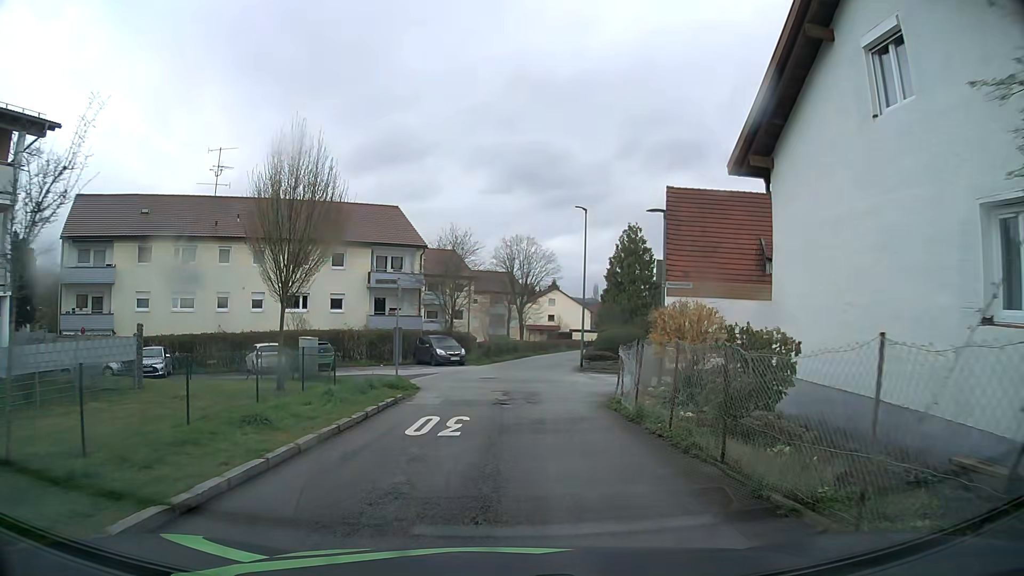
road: residential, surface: asphalt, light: Day
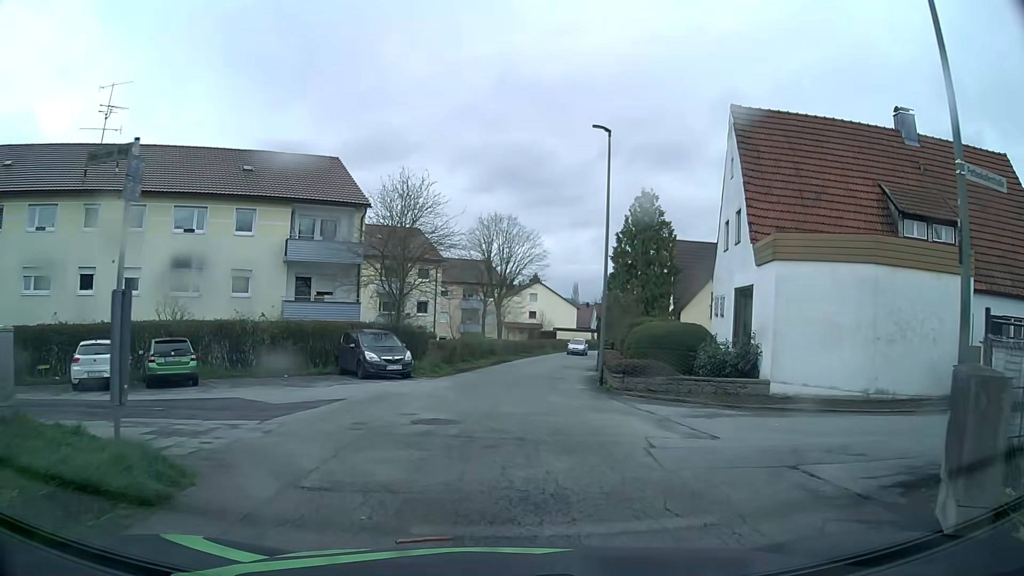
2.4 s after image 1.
(+0.1, +13.4) m; +2°
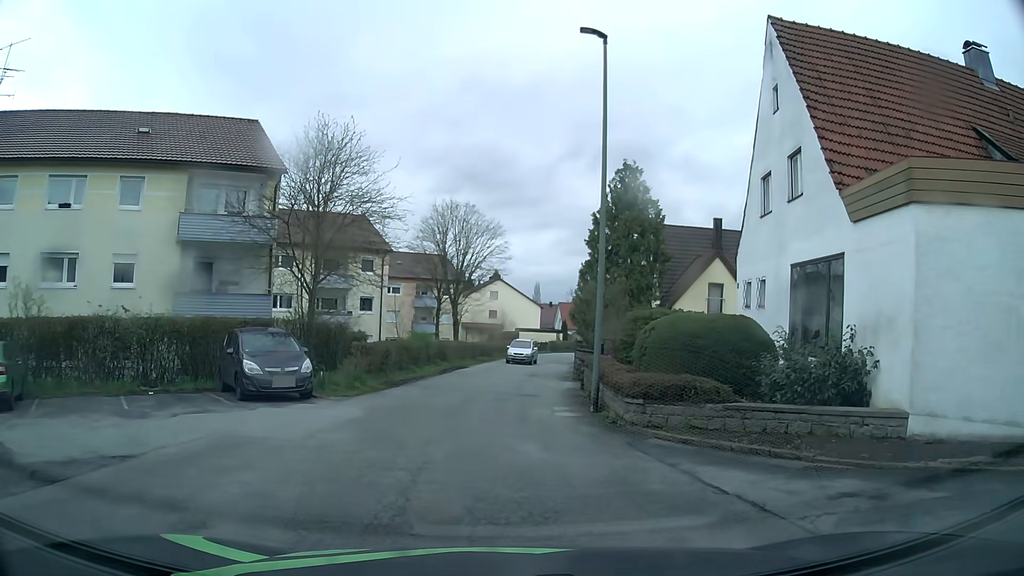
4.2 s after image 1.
(+0.2, +7.2) m; +4°
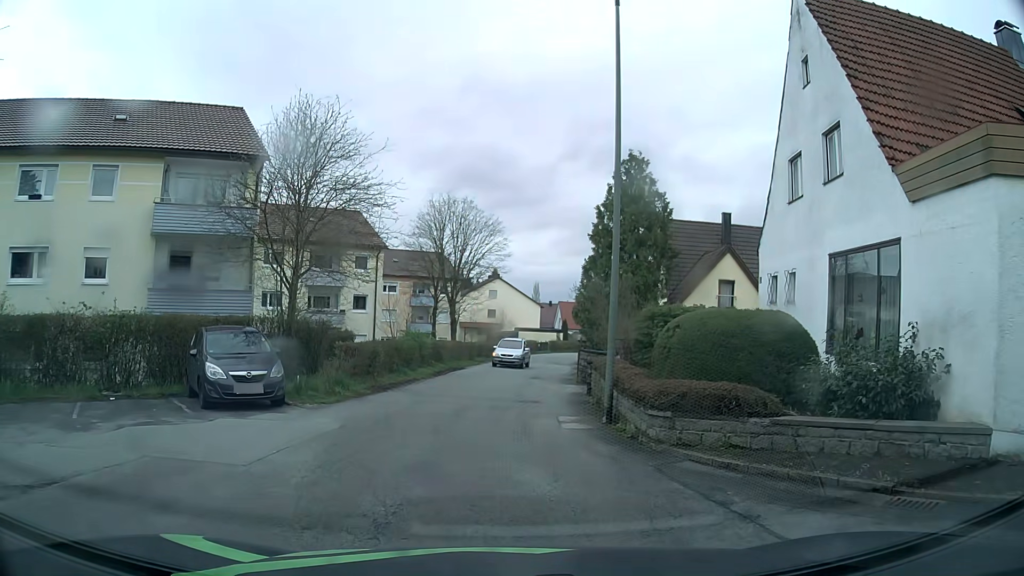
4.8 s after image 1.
(0.0, +1.9) m; +1°
